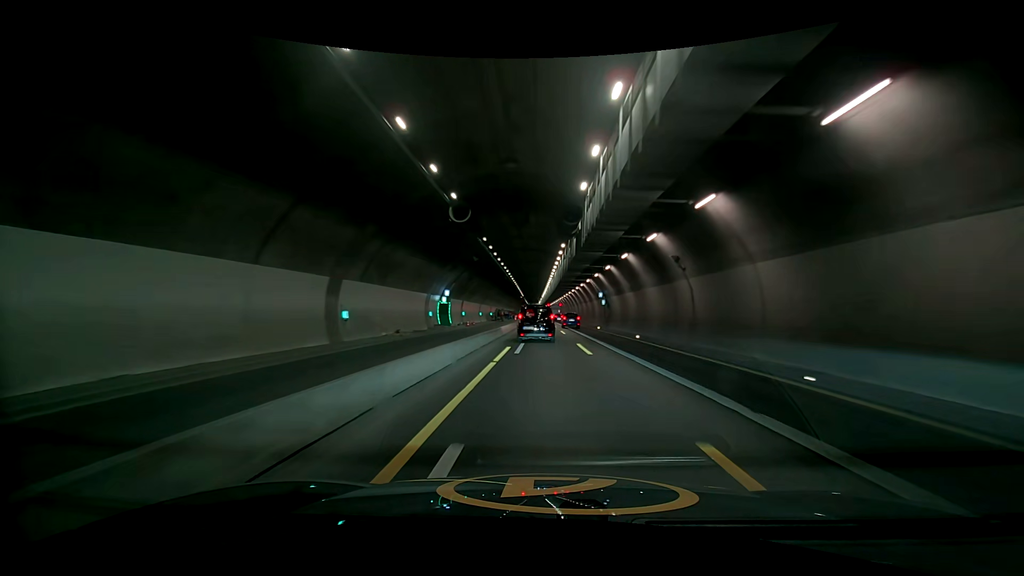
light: Day
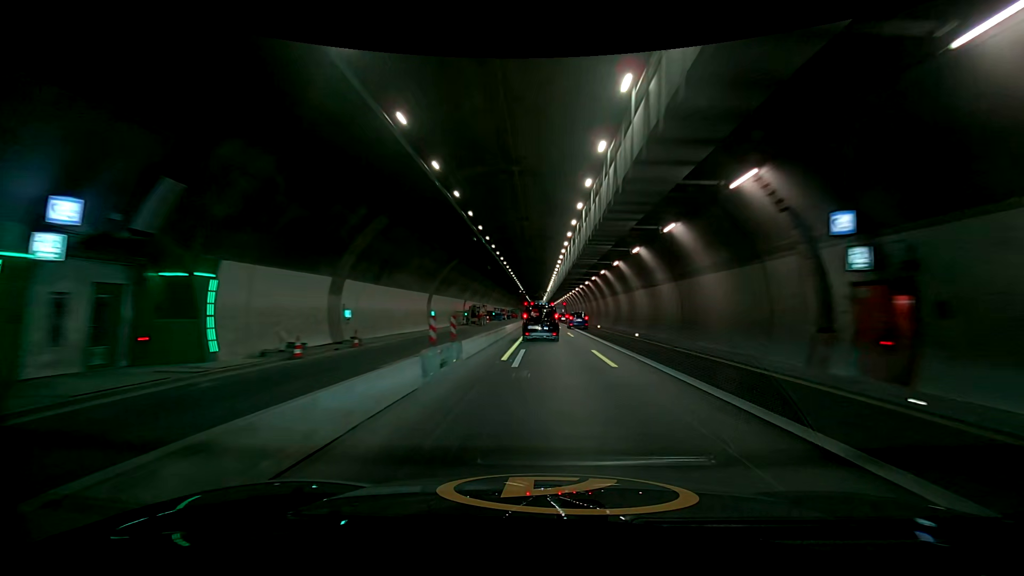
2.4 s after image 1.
(-1.2, +40.4) m; -3°
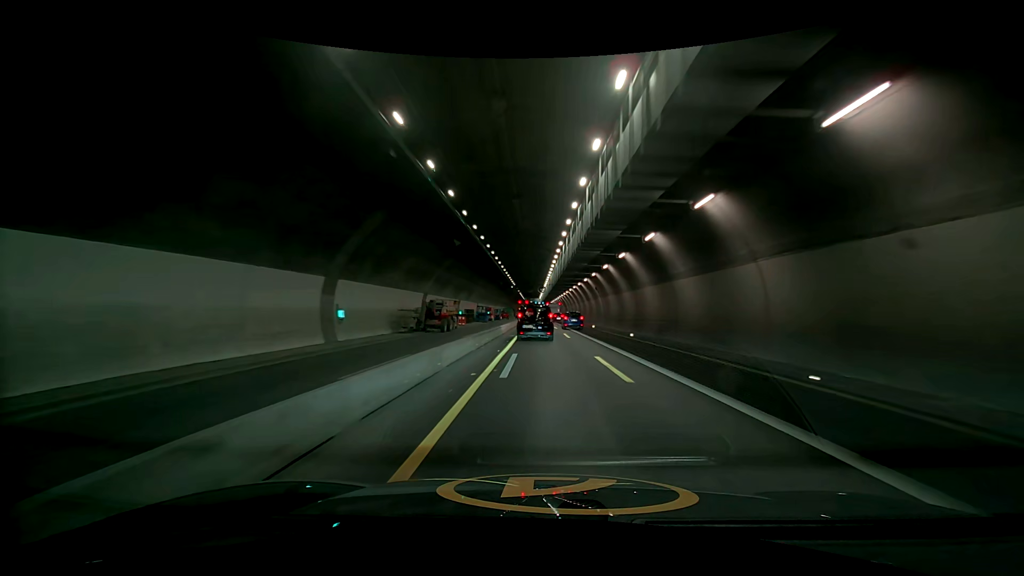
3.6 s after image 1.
(0.0, +20.1) m; 0°
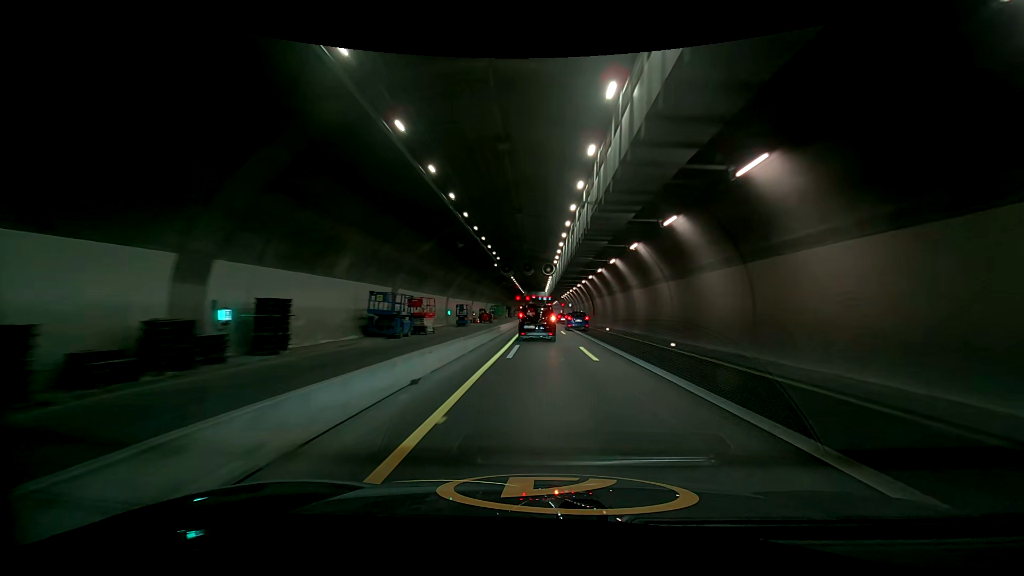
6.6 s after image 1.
(0.0, +49.2) m; 0°
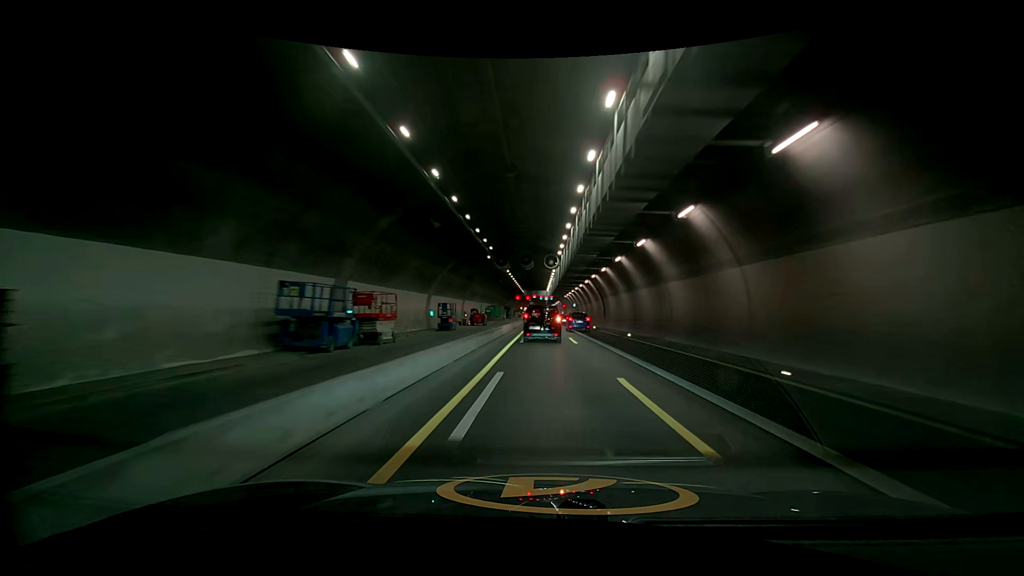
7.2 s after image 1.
(0.0, +9.5) m; 0°
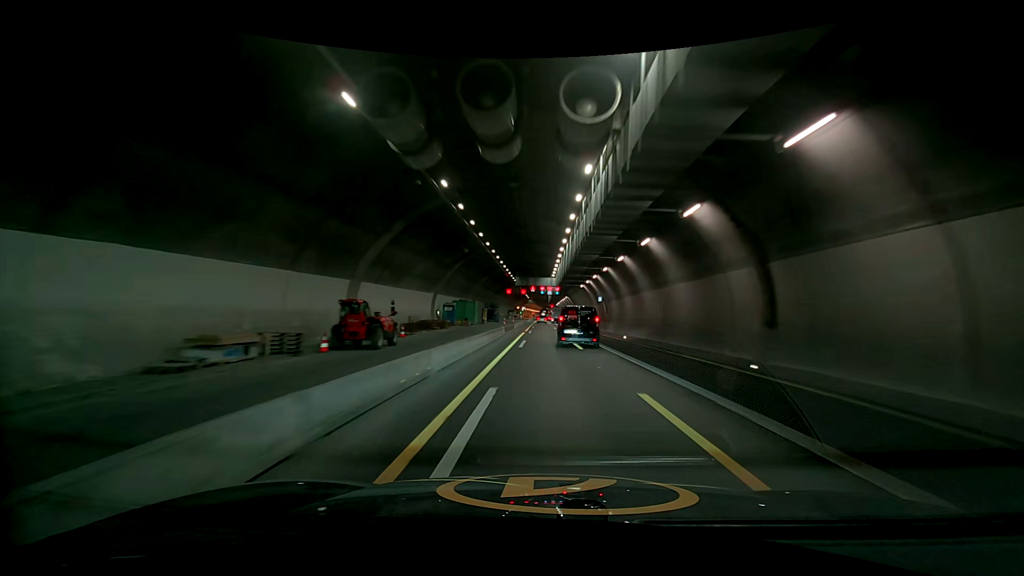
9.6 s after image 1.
(0.0, +38.4) m; 0°
